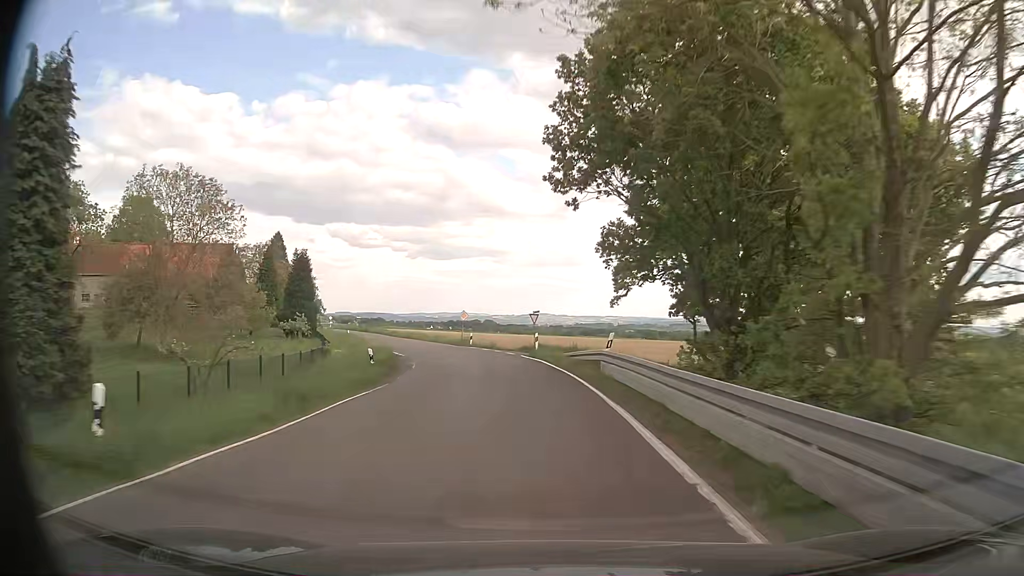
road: secondary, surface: asphalt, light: Day
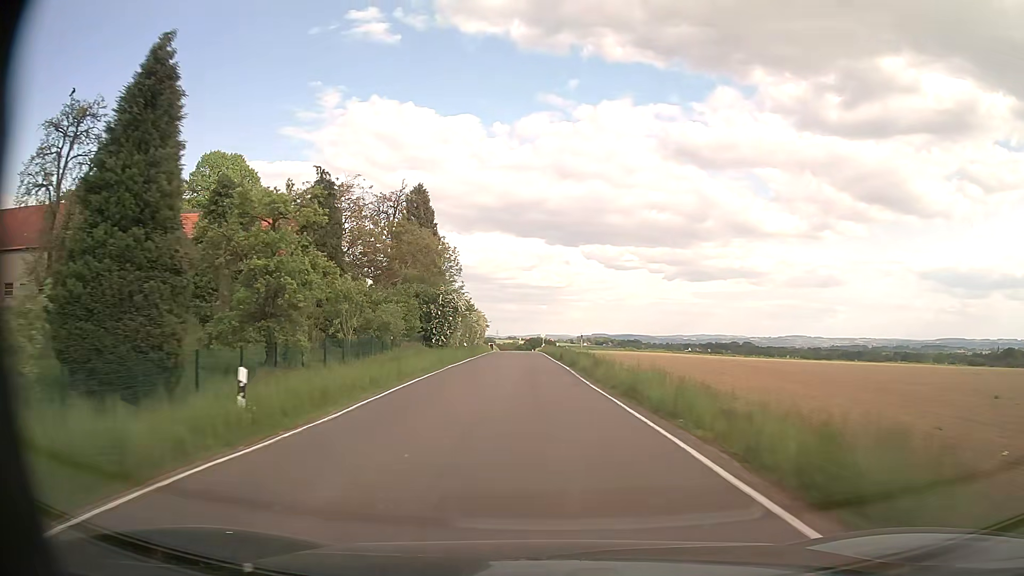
(-9.2, +51.9) m; -21°
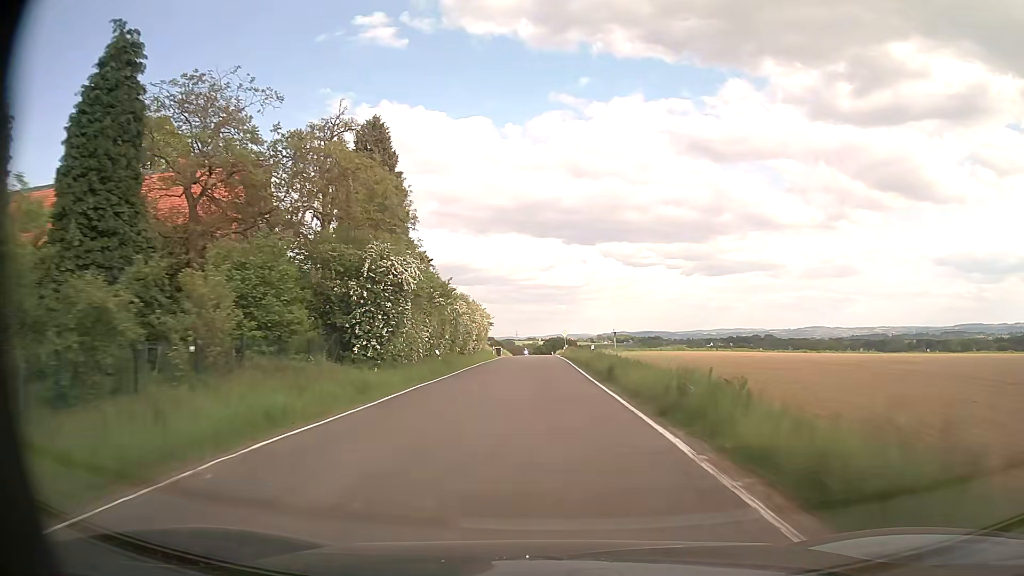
(-0.5, +23.5) m; -2°
(0, +10) (0, +20) (0, +30) (0, +40) (0, +50) (0, +60) (0, +70) (-1, +80) (-1, +90) (-1, +100) m
